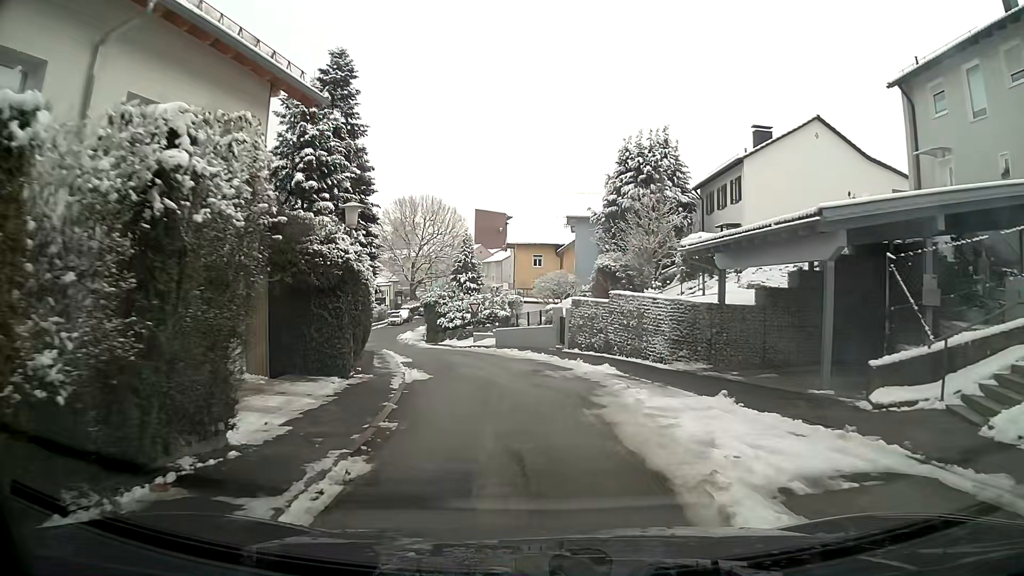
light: Day
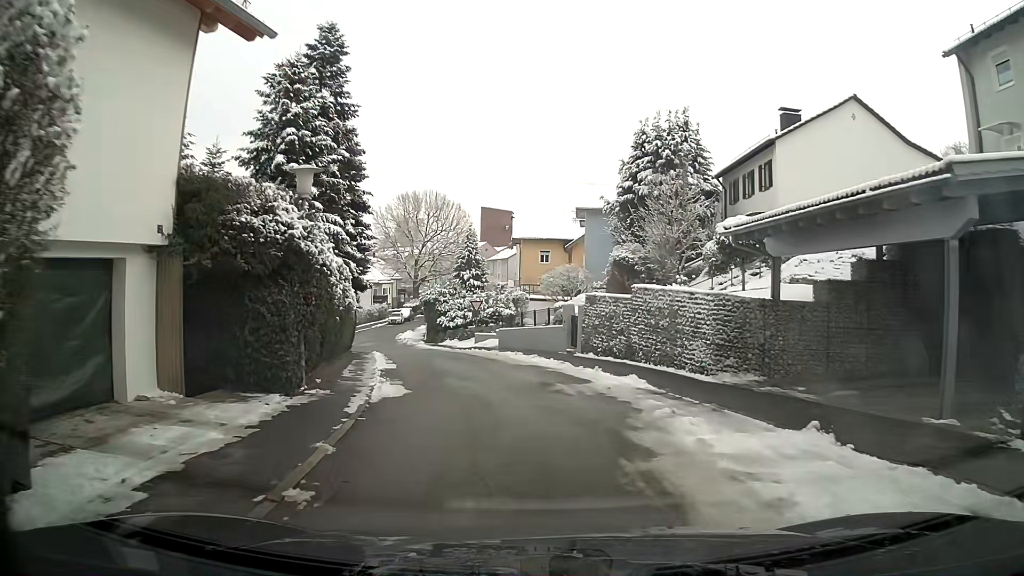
(0.0, +3.7) m; -1°
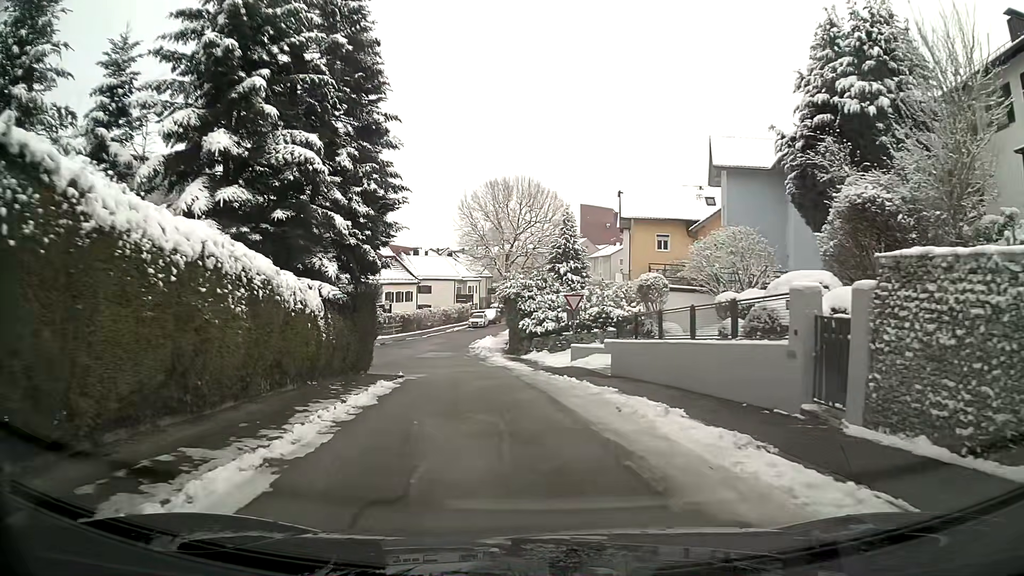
(-0.9, +14.9) m; -9°
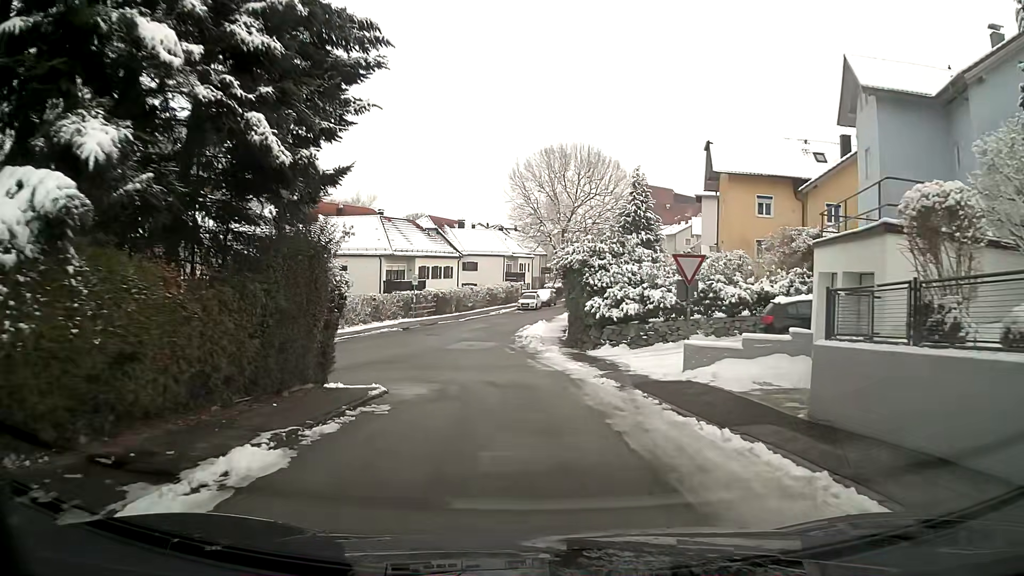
(-0.4, +11.4) m; -3°
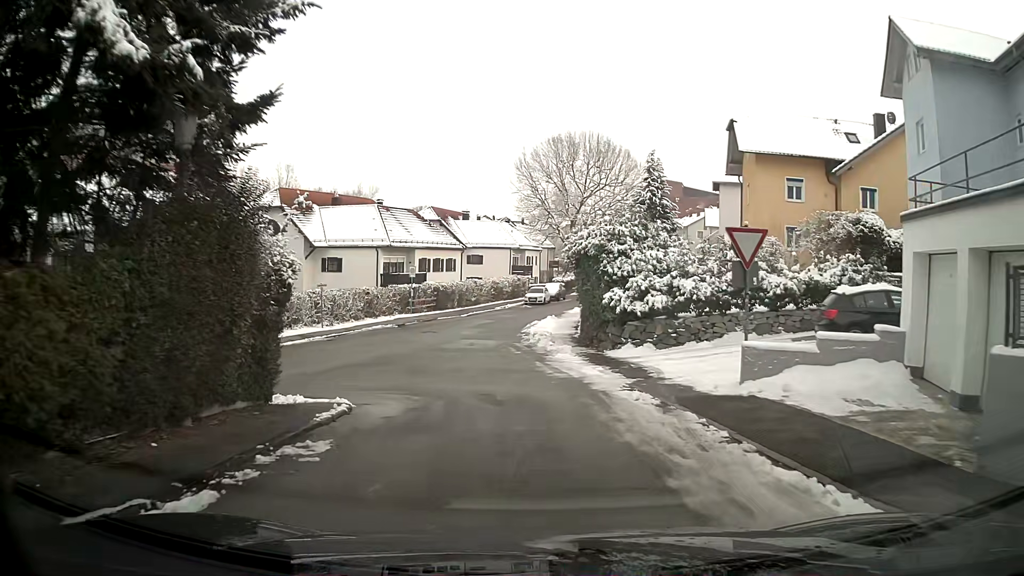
(0.0, +3.7) m; -1°
